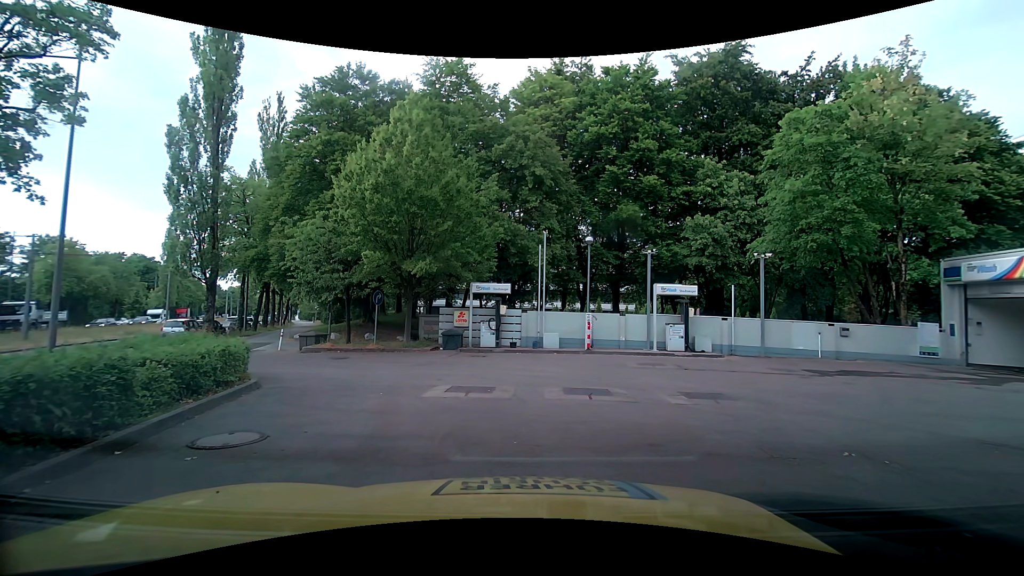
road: service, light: Day
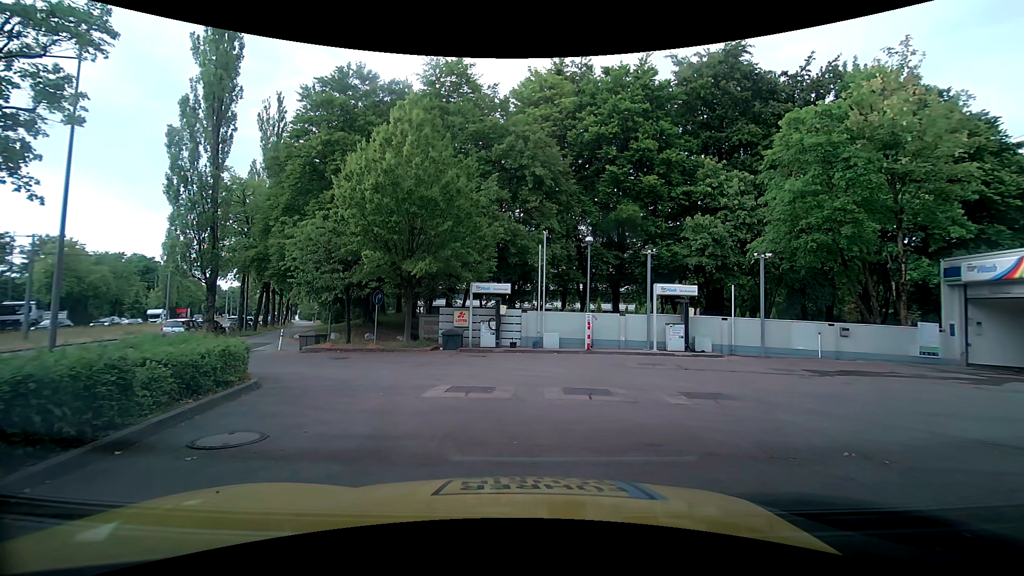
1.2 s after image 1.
(0.0, 0.0) m; 0°
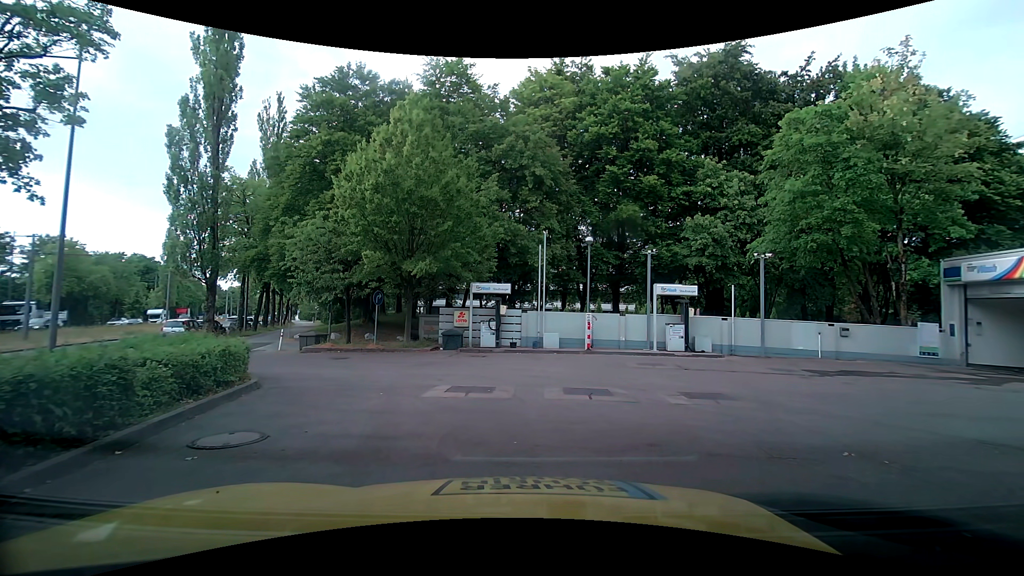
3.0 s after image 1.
(0.0, 0.0) m; 0°
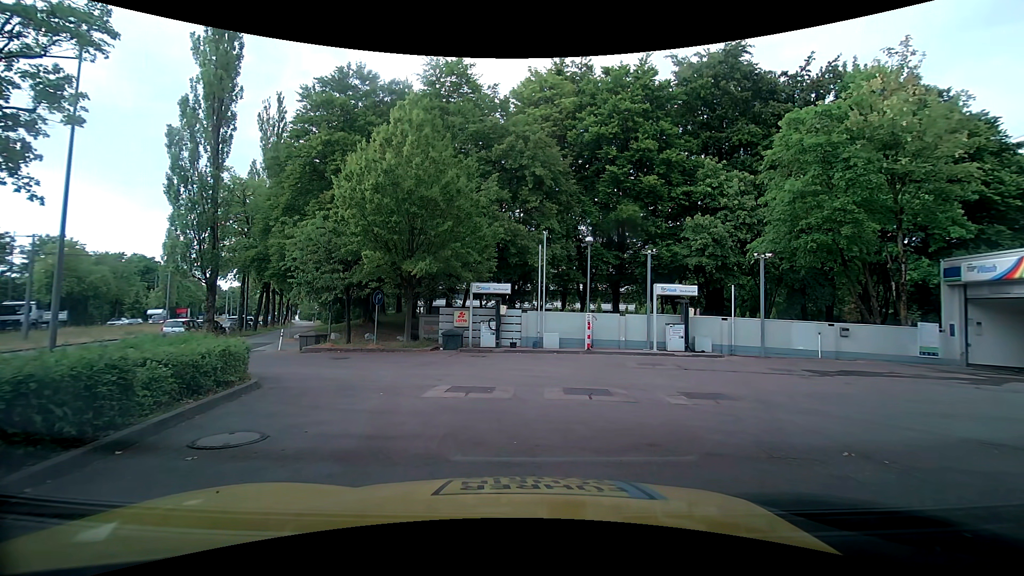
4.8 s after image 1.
(0.0, 0.0) m; 0°
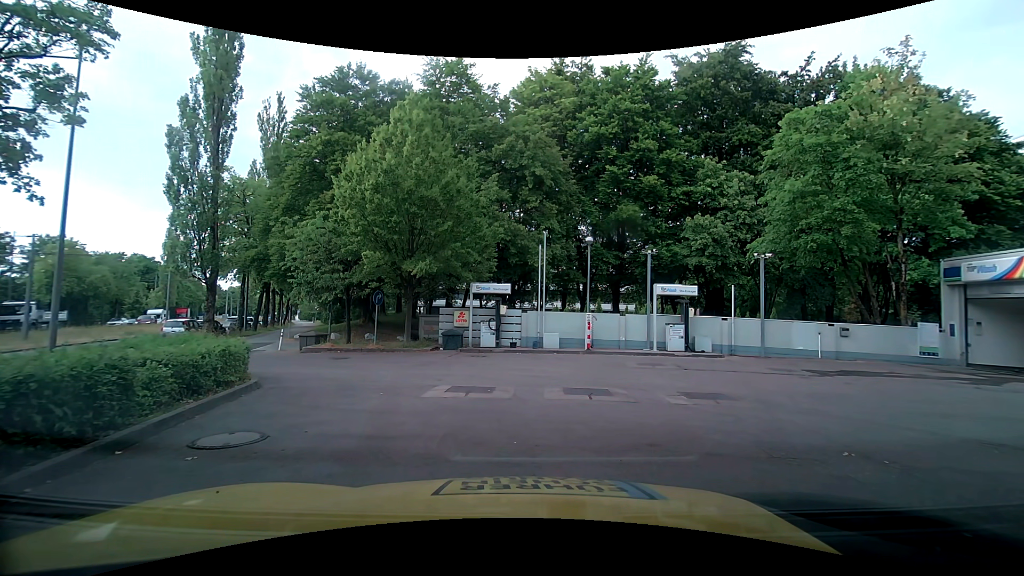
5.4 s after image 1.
(0.0, 0.0) m; 0°
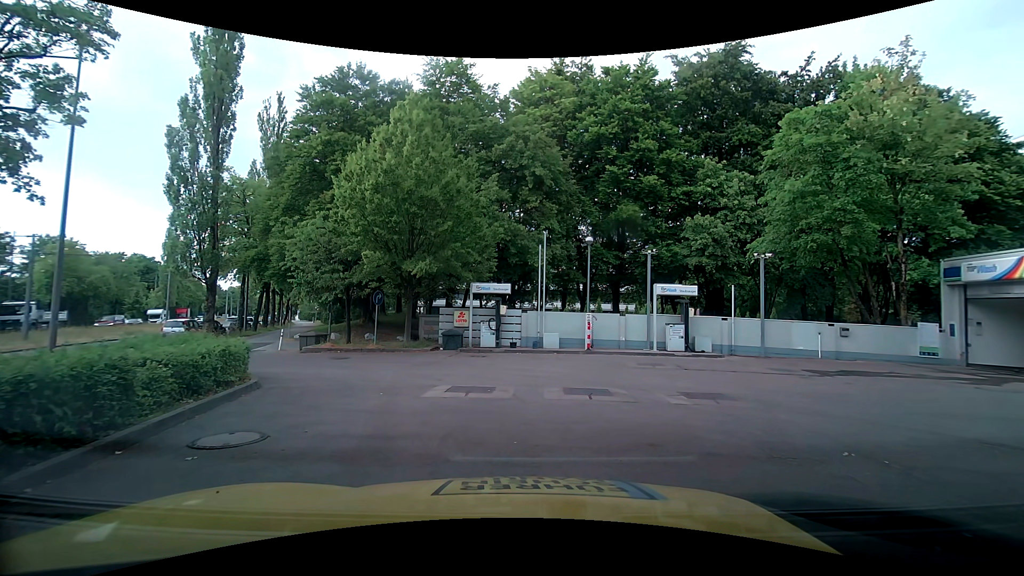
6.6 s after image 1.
(0.0, 0.0) m; 0°
